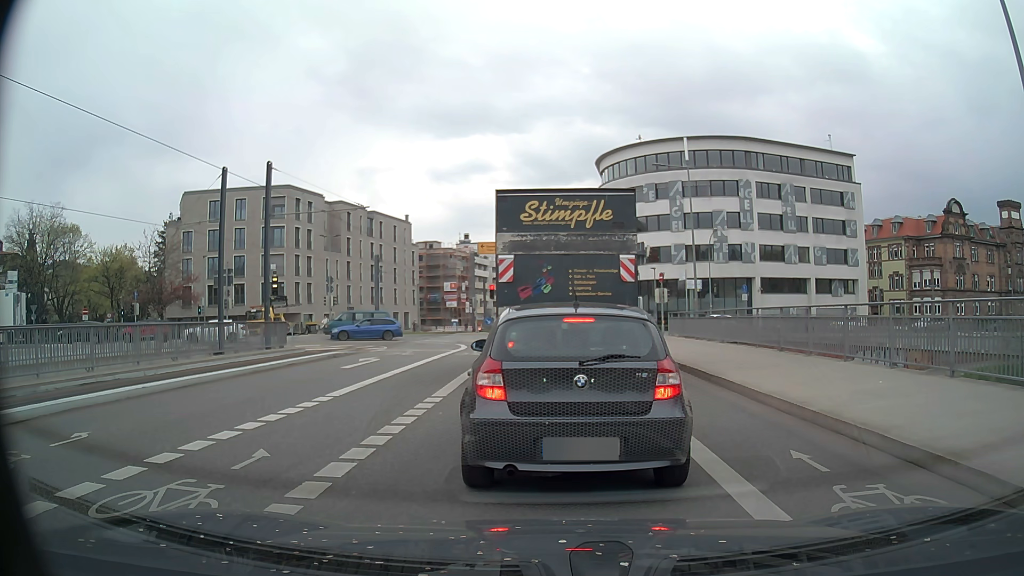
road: secondary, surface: asphalt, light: Day
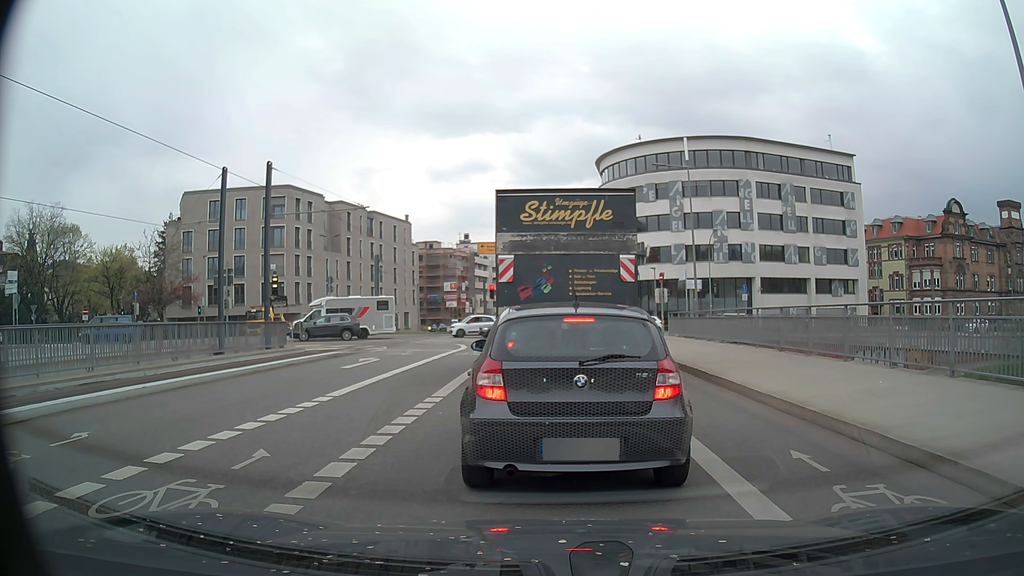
(0.0, 0.0) m; 0°
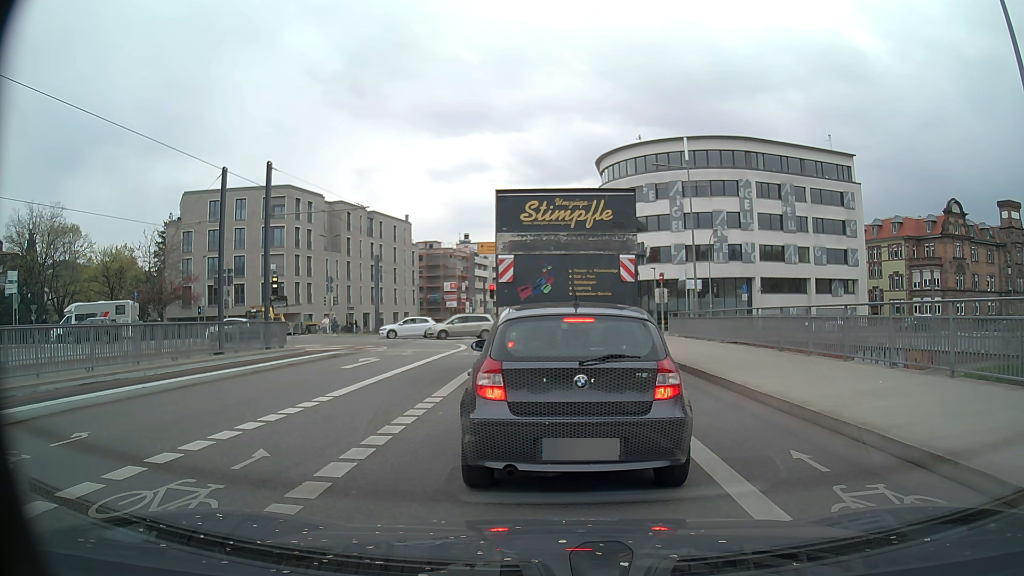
(0.0, 0.0) m; 0°
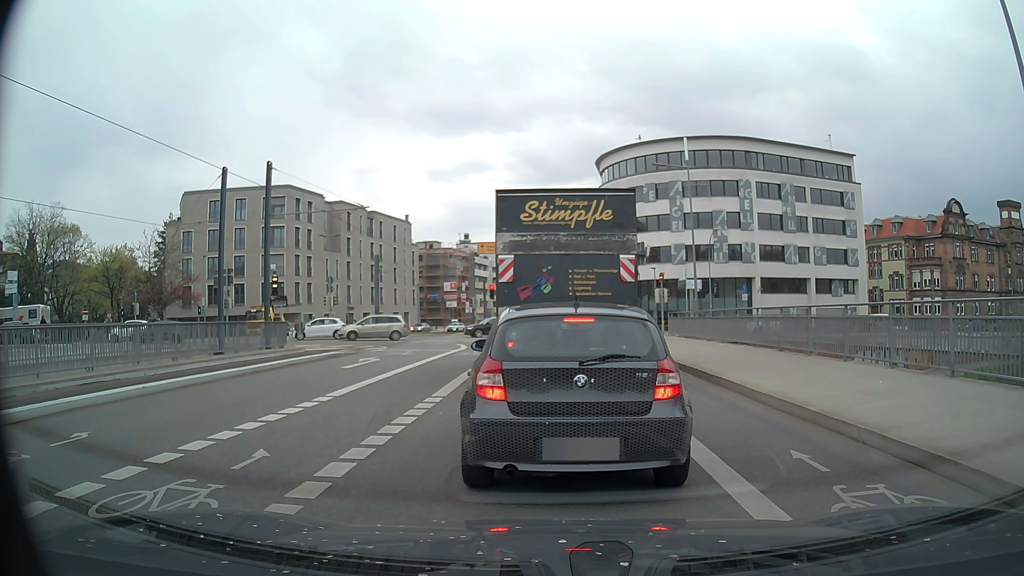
(0.0, 0.0) m; 0°
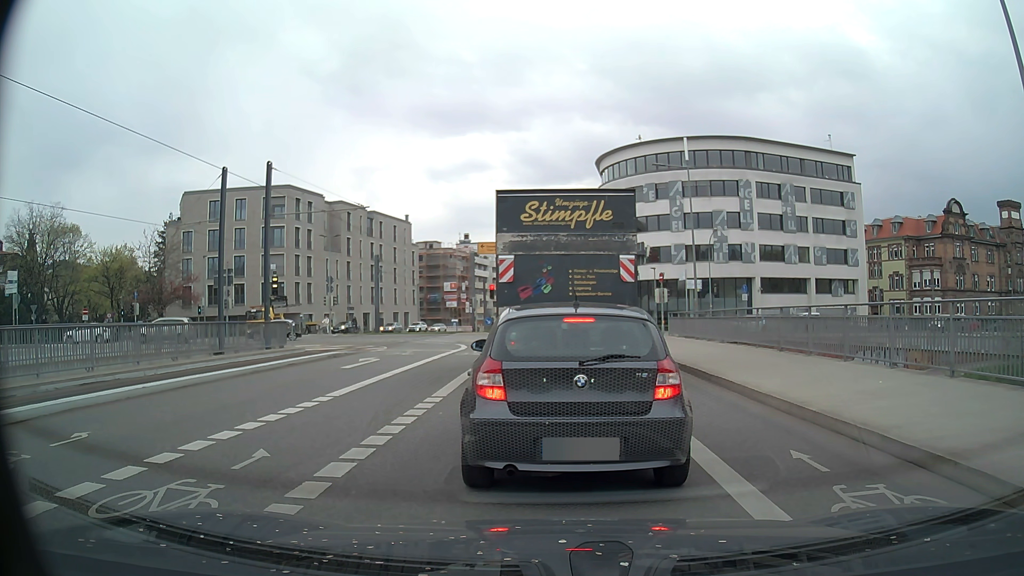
(0.0, 0.0) m; 0°
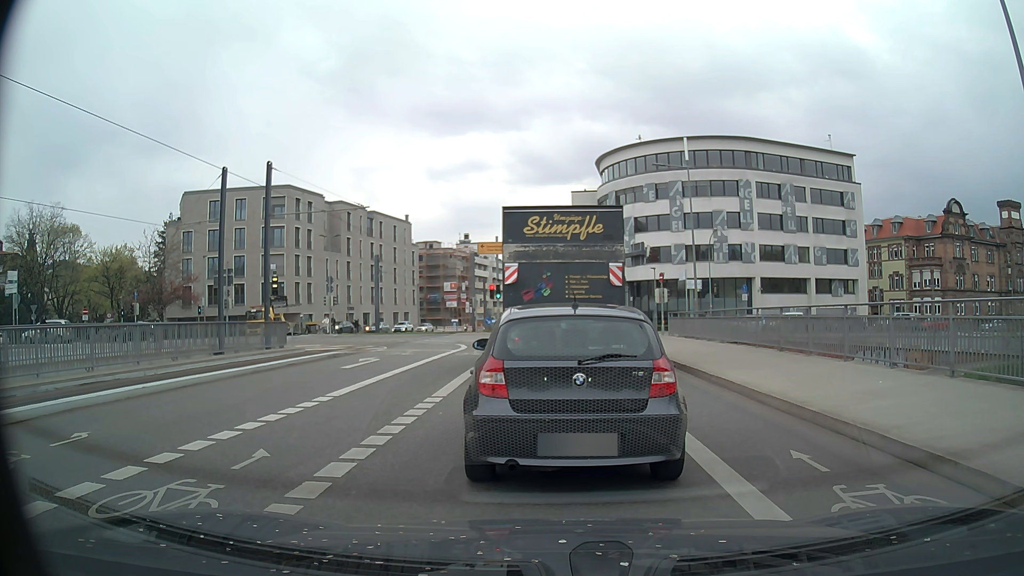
(0.0, 0.0) m; 0°
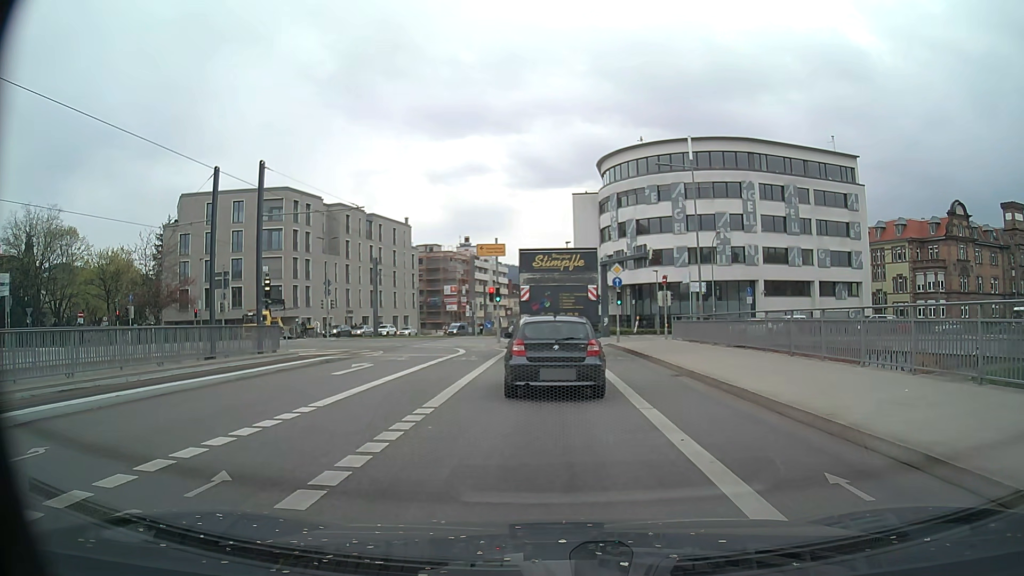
(0.0, +0.9) m; -1°
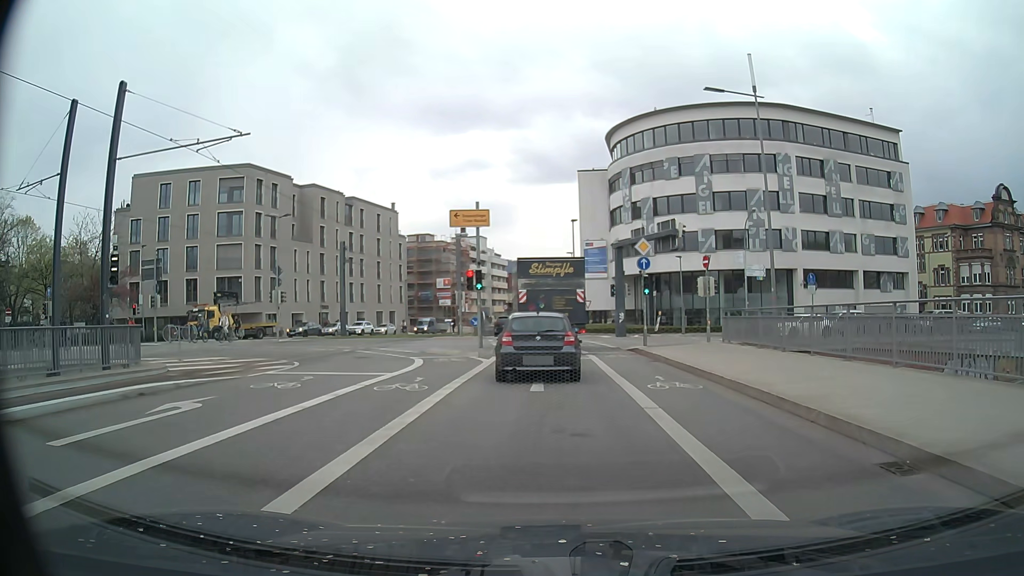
(+0.2, +11.0) m; +1°
(0, +10) (0, +20) (-1, +30) (-2, +40) (-4, +50) (-5, +60) (-4, +70) (-3, +80) (-1, +89) (+1, +99) m
